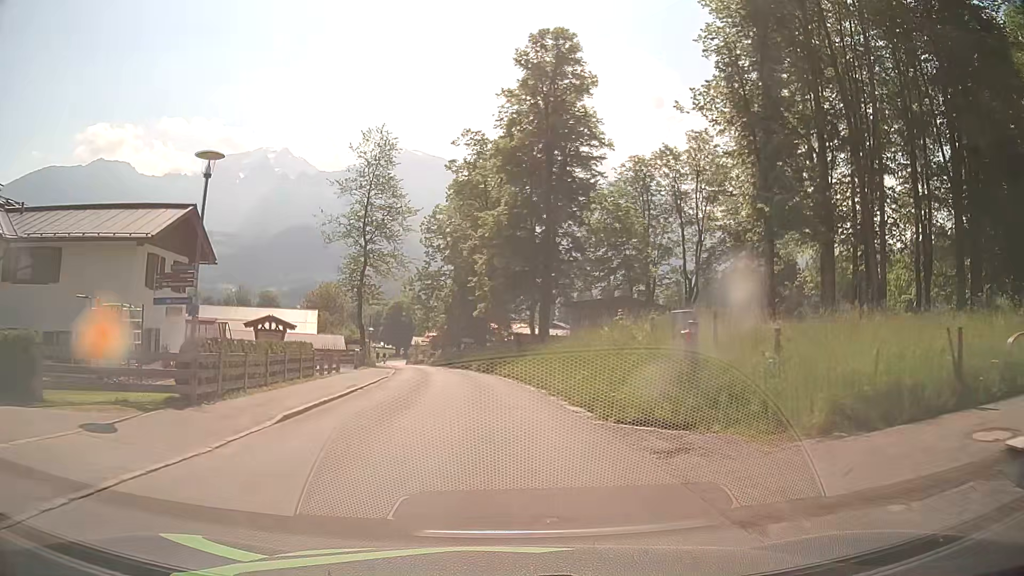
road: tertiary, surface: asphalt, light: Day
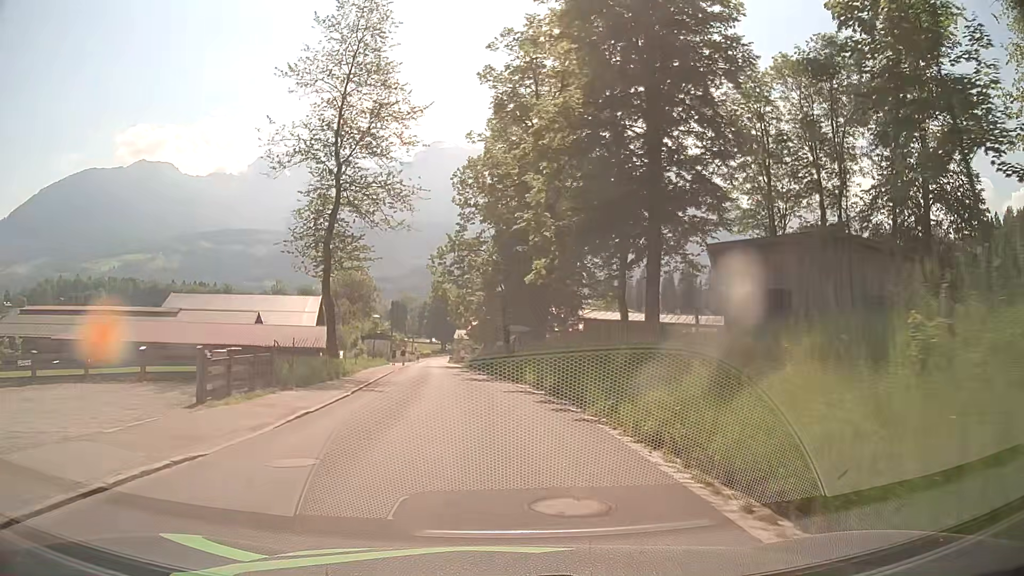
(-0.8, +25.0) m; -4°
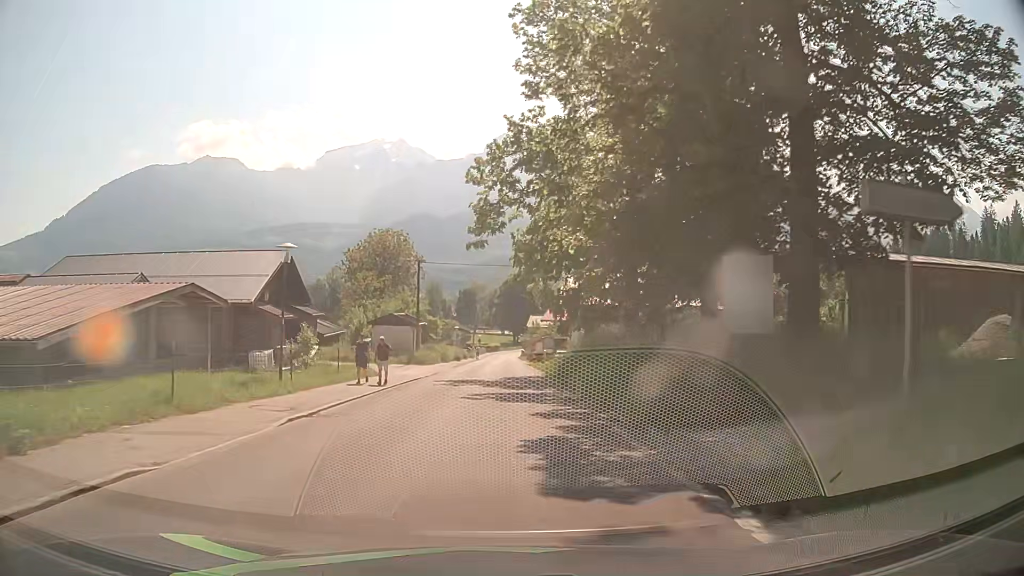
(-2.2, +35.6) m; -5°
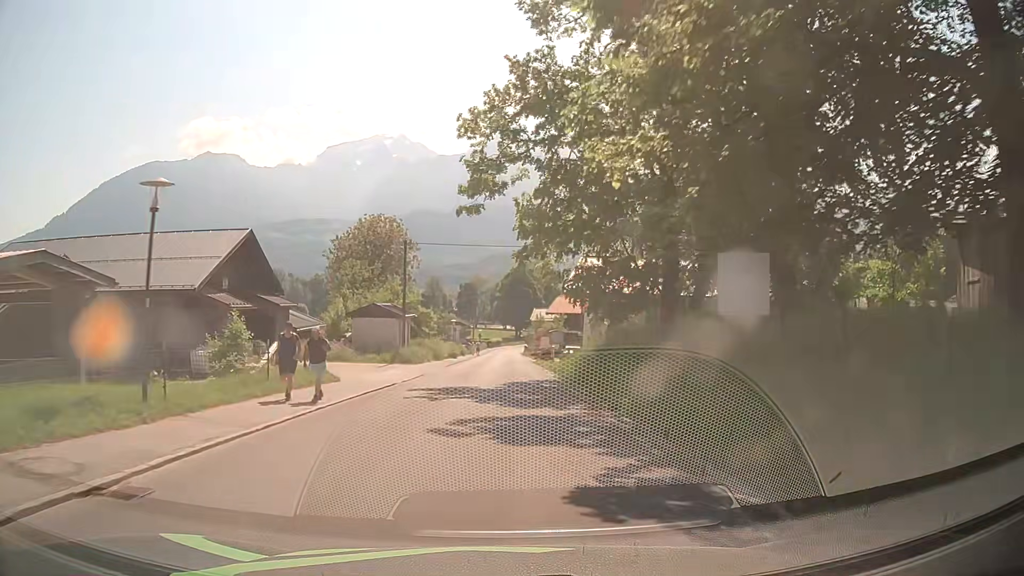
(-0.2, +7.5) m; -1°
(0, +10) (0, +20) (0, +30) (0, +40) (0, +50) (0, +60) (0, +70) (0, +80) (0, +90) (0, +100) m
